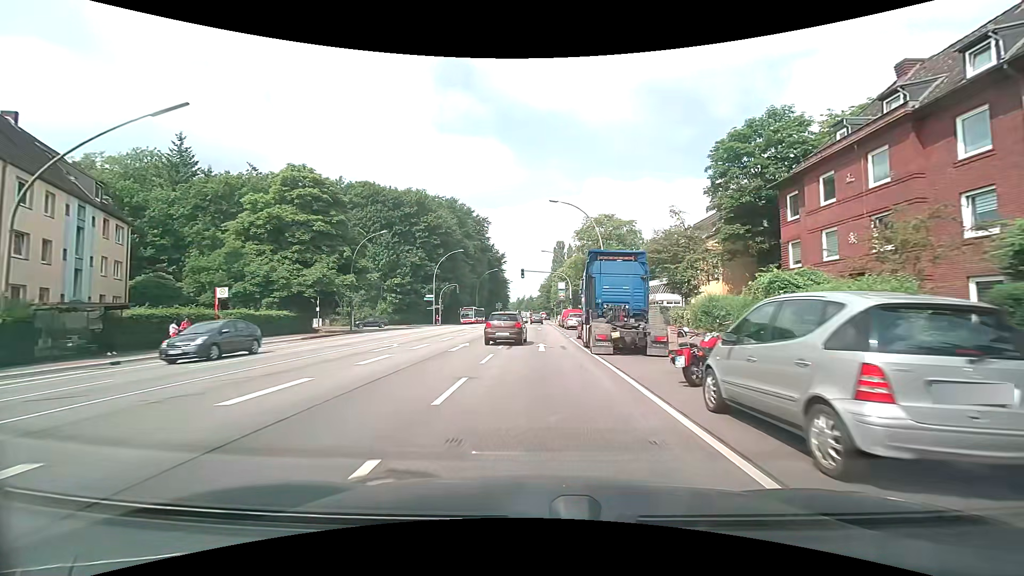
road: primary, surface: asphalt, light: Day
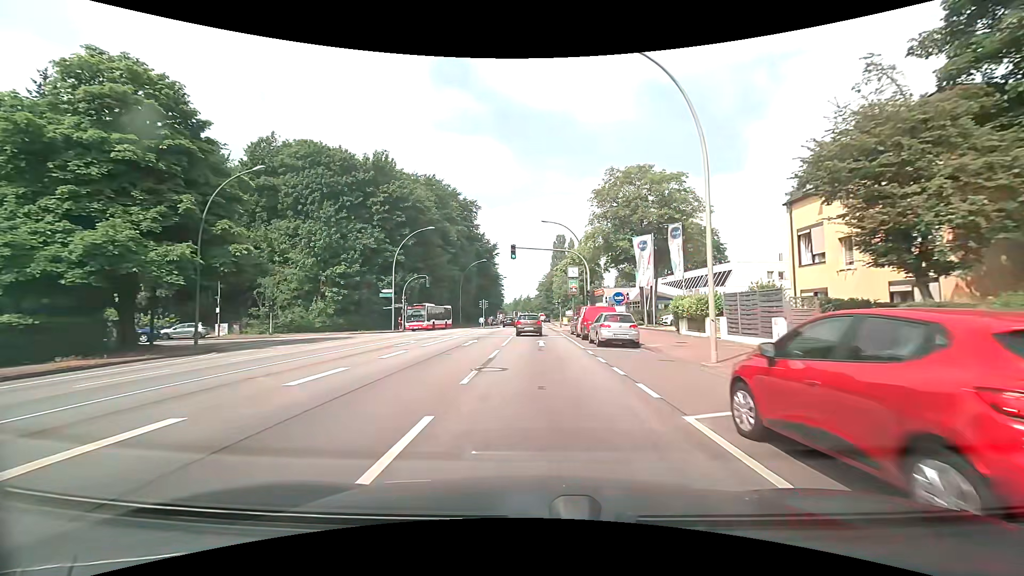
(0.0, +22.1) m; 0°
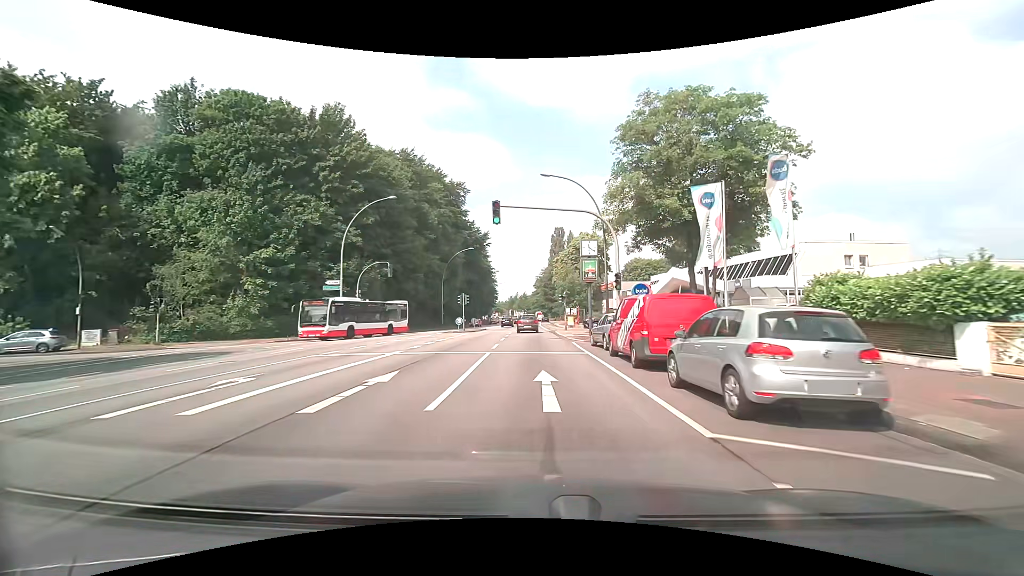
(+0.1, +14.7) m; +1°
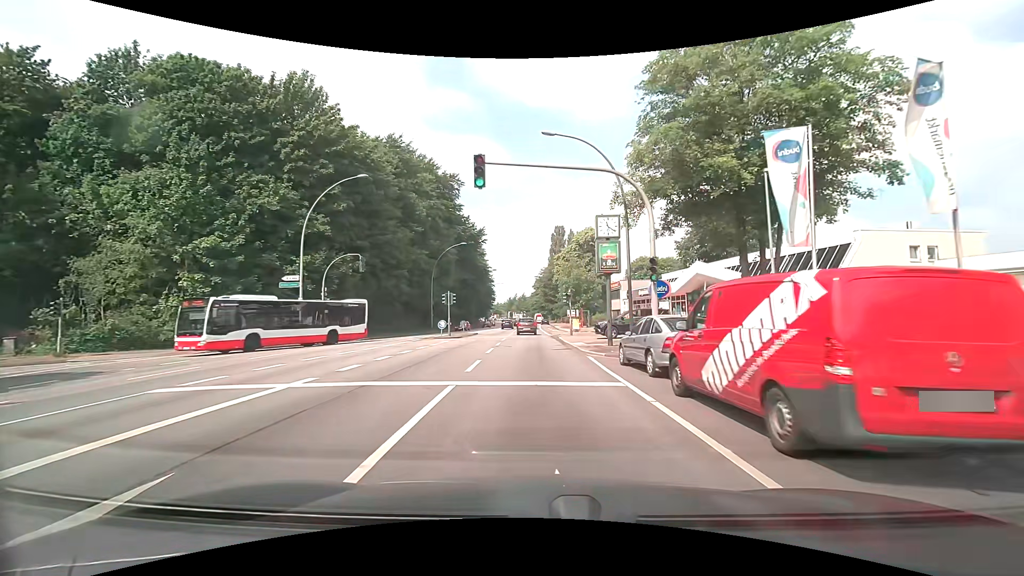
(0.0, +7.4) m; 0°
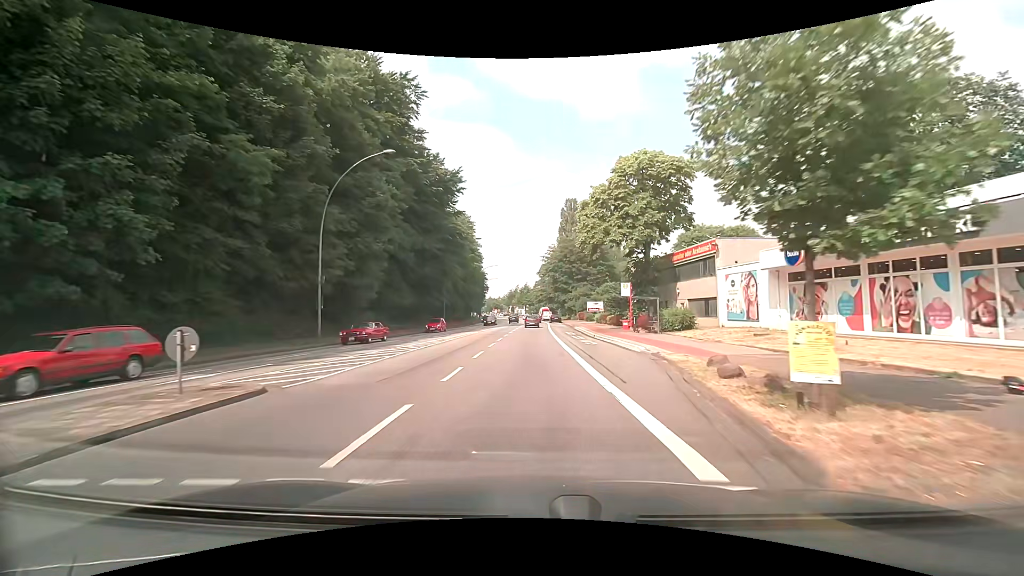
(-0.4, +37.0) m; -1°
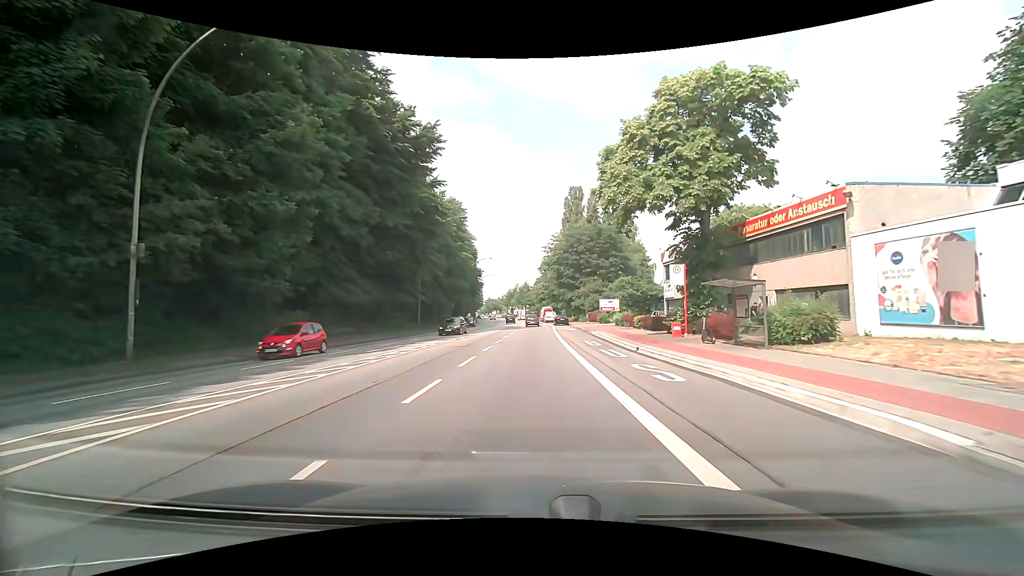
(-0.1, +14.9) m; 0°
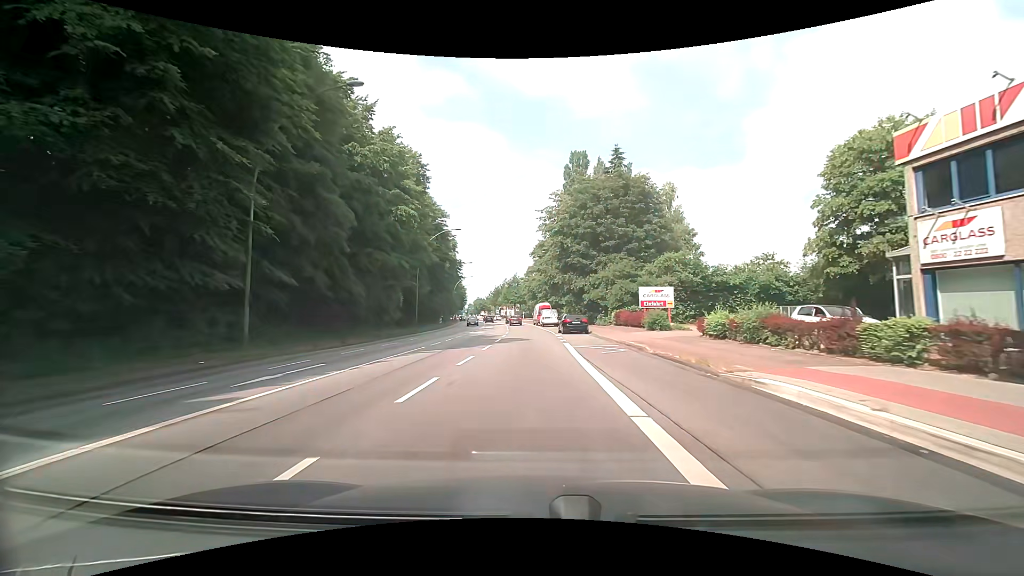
(+0.2, +30.0) m; +1°
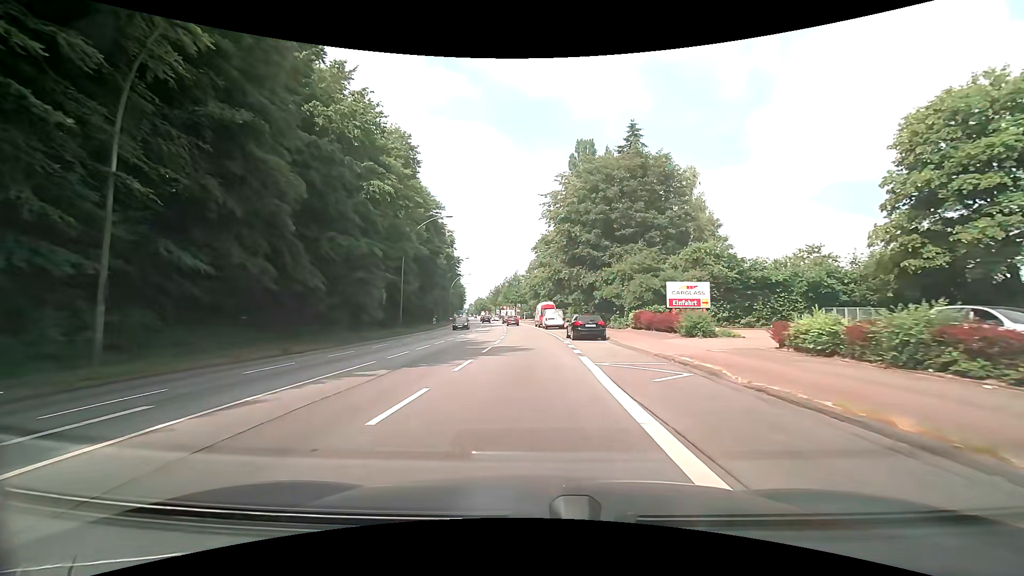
(0.0, +7.5) m; 0°
(0, +10) (0, +20) (0, +30) (-1, +40) (-1, +50) (-2, +60) (-3, +70) (-3, +80) (-4, +90) (-5, +100) m
